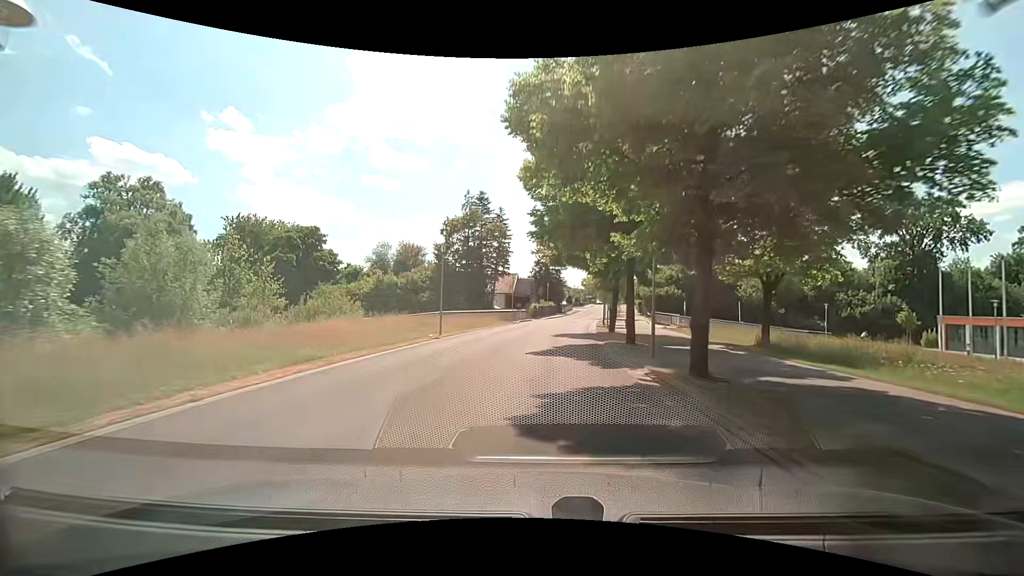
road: tertiary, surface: asphalt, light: Day
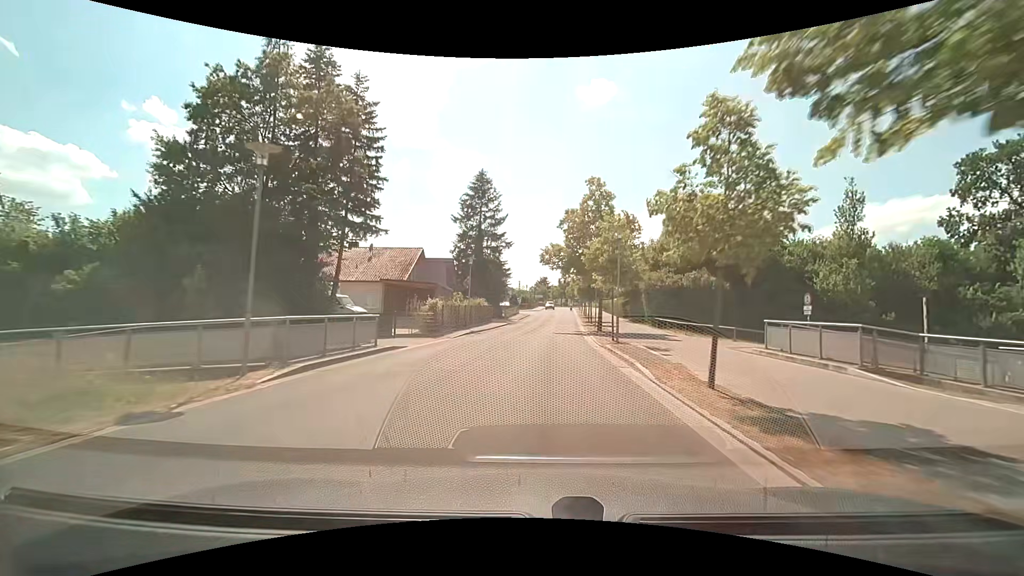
(+2.3, +40.1) m; +6°
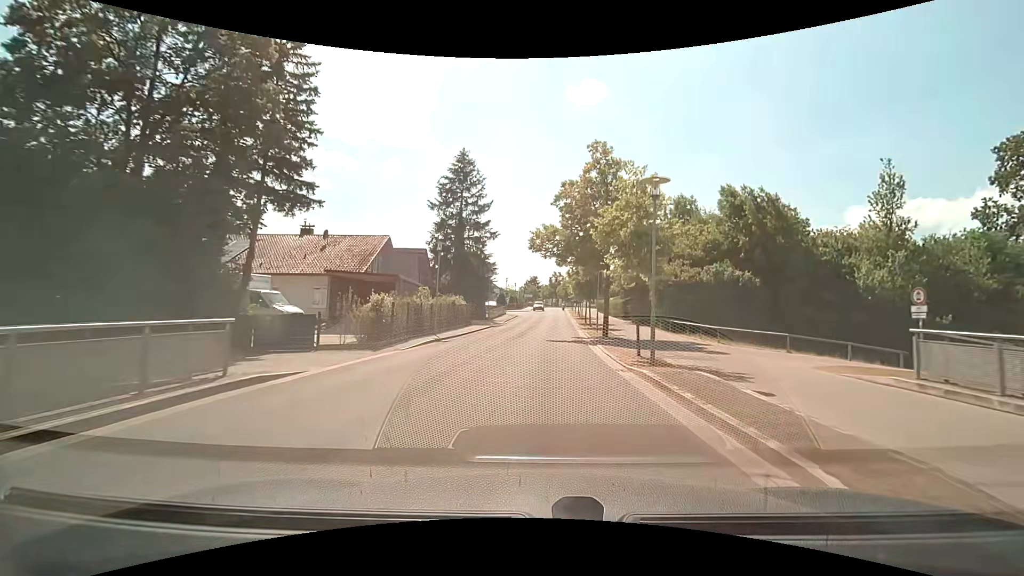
(+0.1, +8.0) m; +1°
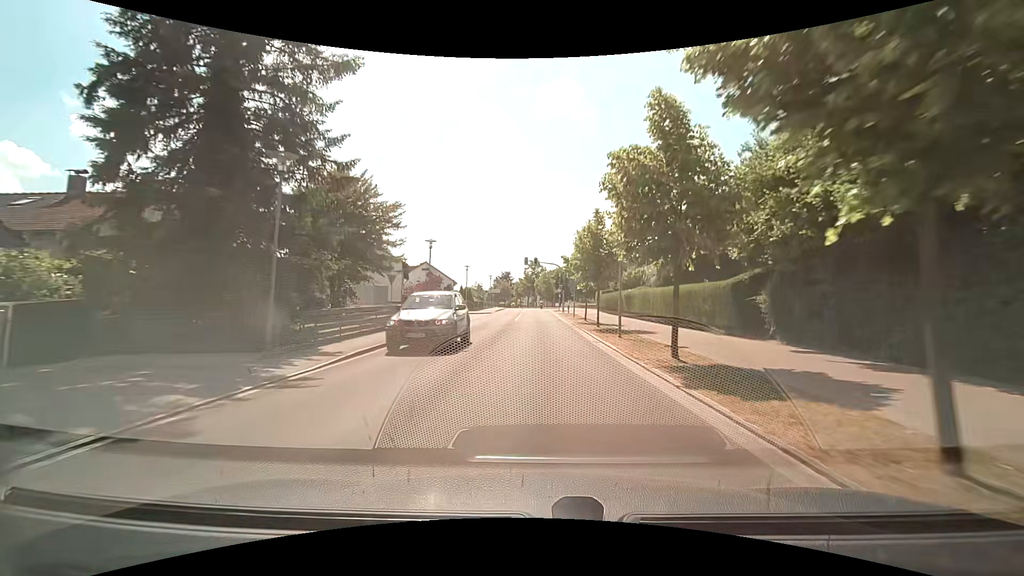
(+1.1, +37.8) m; +3°
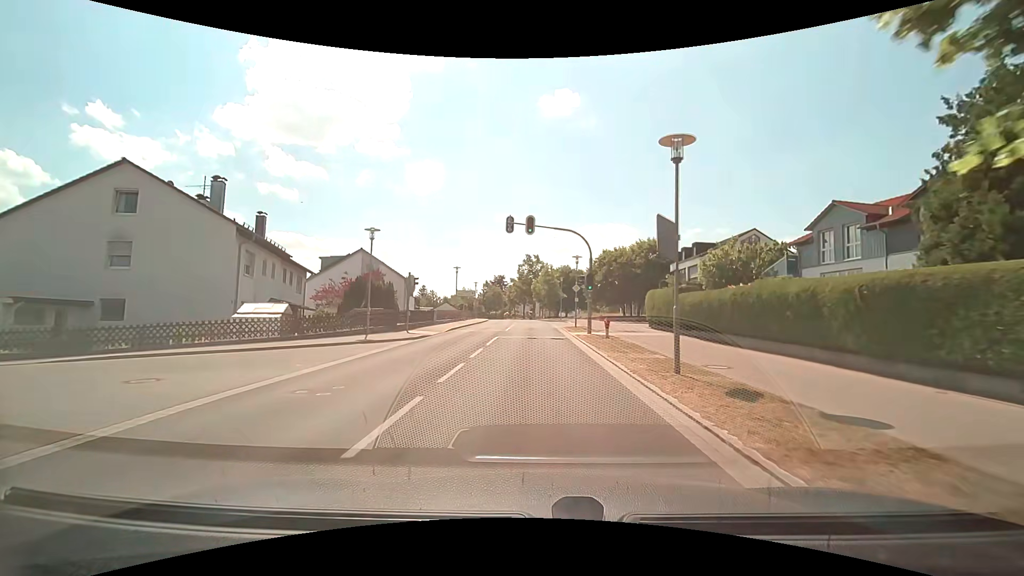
(+0.3, +30.9) m; 0°
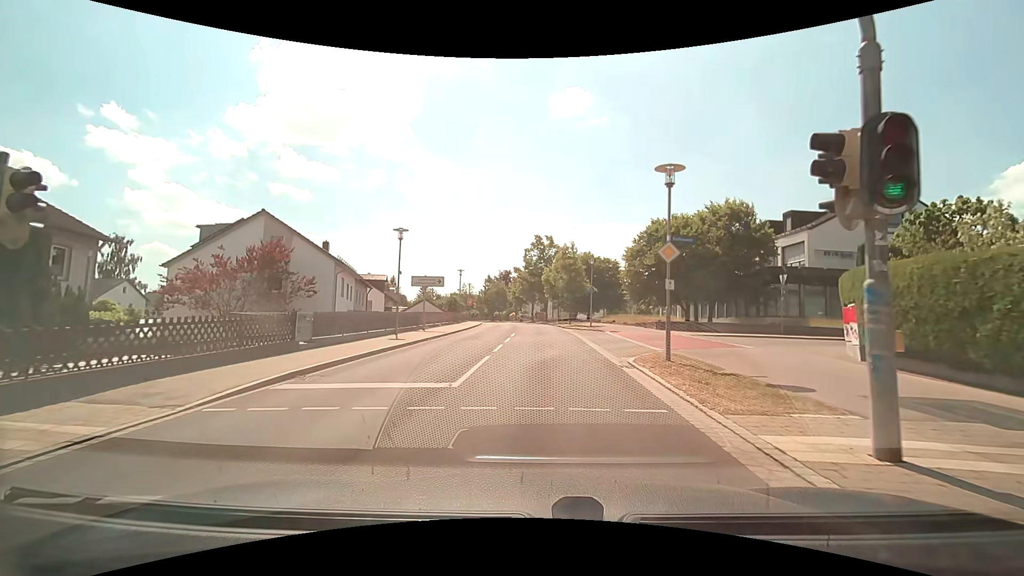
(-0.2, +21.8) m; -1°
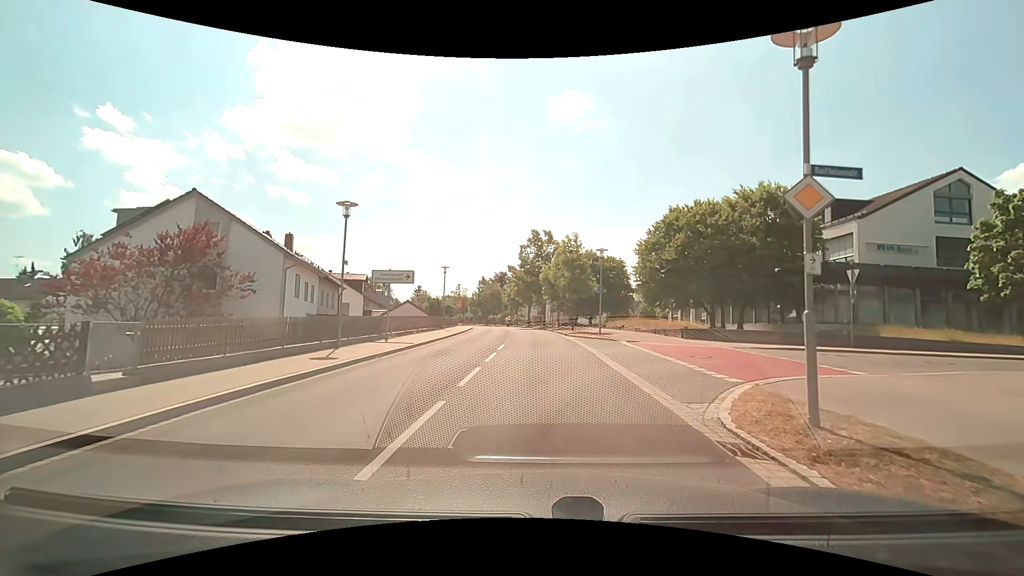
(0.0, +6.5) m; 0°
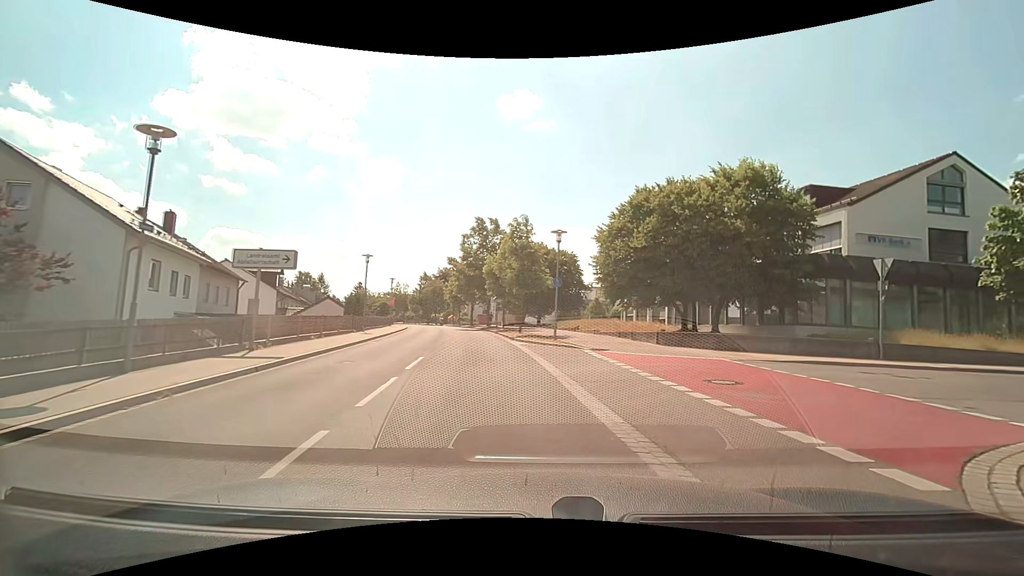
(+0.1, +6.5) m; +5°
(+3, +9) (+12, +14) (+21, +17) (+31, +19) (+41, +20) (+51, +21) (+61, +22) (+71, +23) (+81, +24) (+91, +25) m
